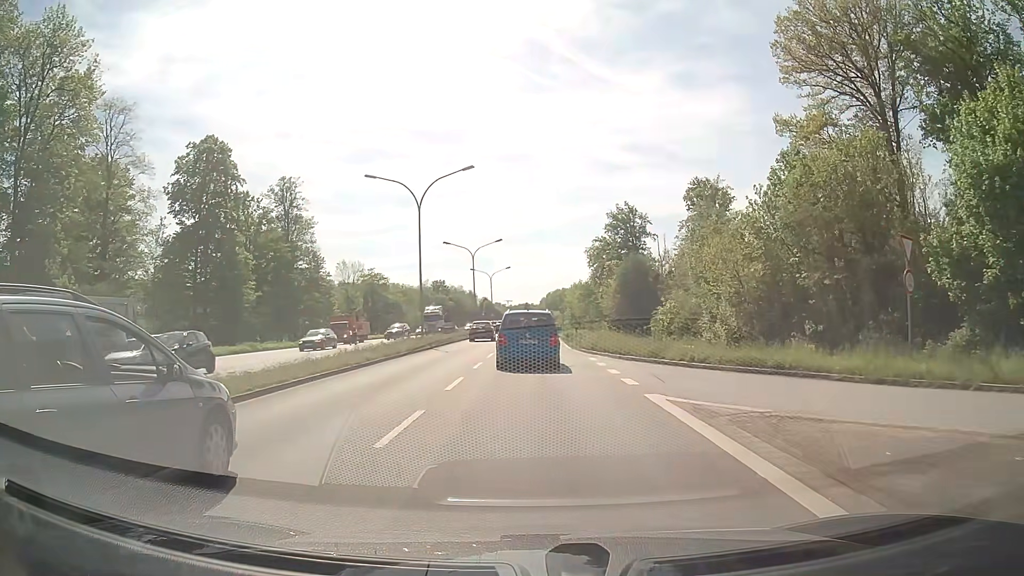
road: primary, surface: asphalt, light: Day
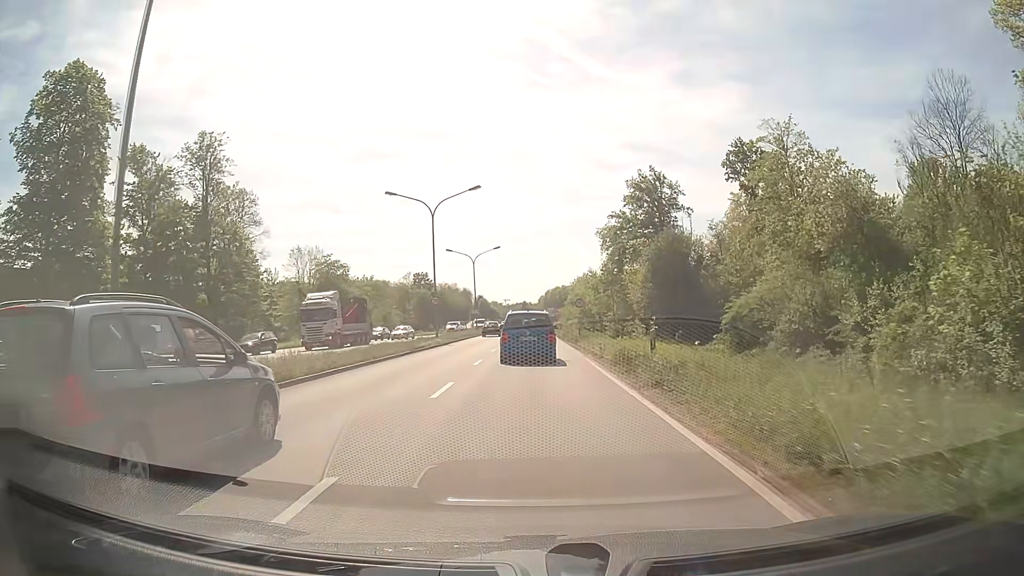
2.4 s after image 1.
(0.0, +28.8) m; 0°
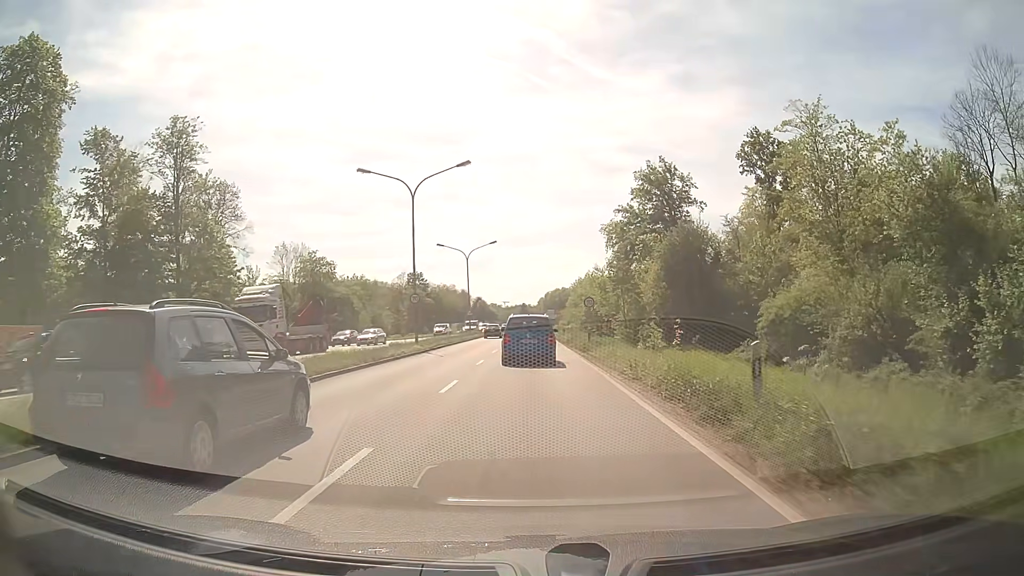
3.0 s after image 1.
(0.0, +7.6) m; 0°
(0, +10) (0, +20) (0, +30) (0, +40) (0, +50) (0, +60) (0, +70) (0, +80) (0, +90) (0, +100) m
